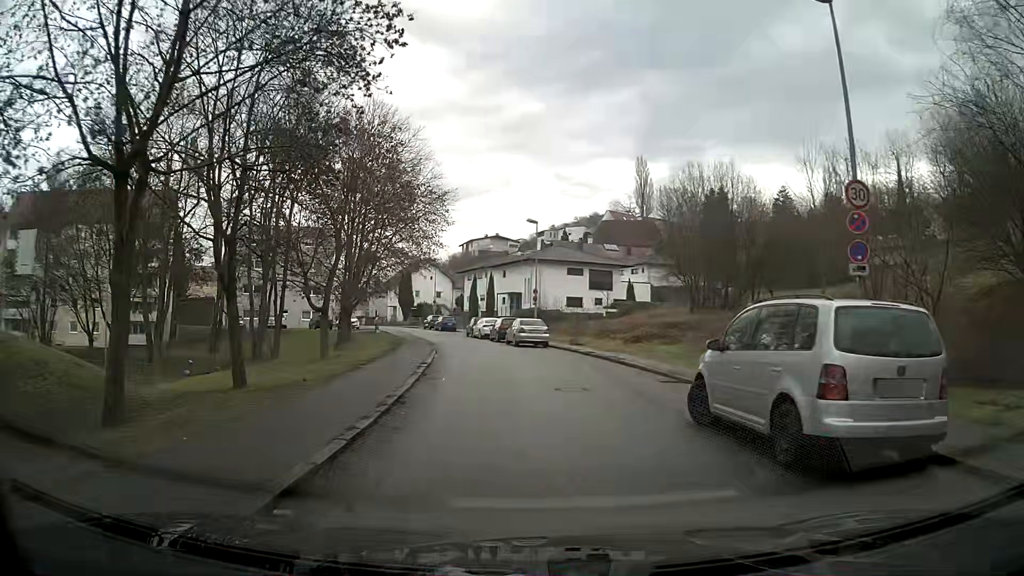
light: Day
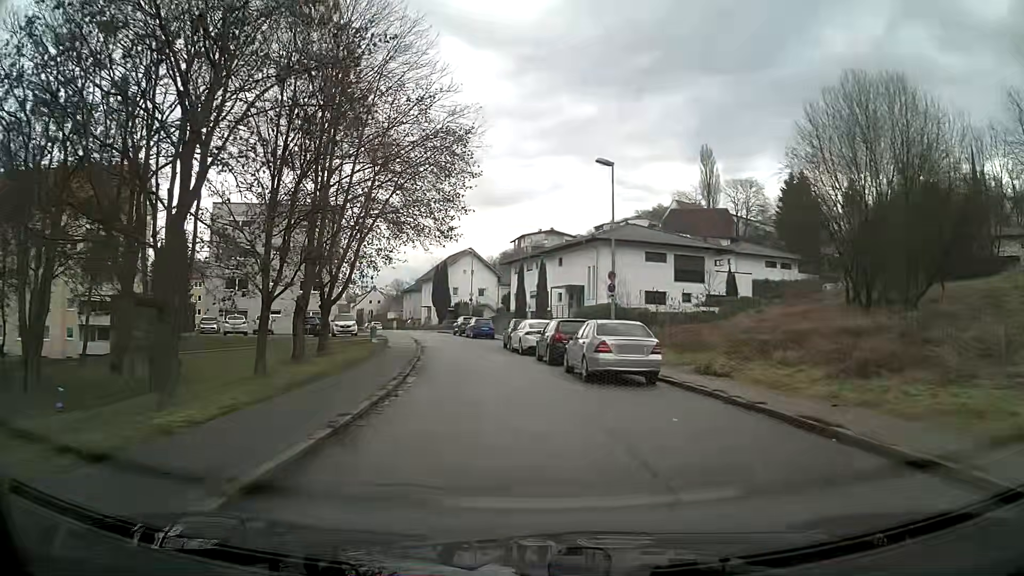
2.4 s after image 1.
(-0.9, +18.4) m; -6°
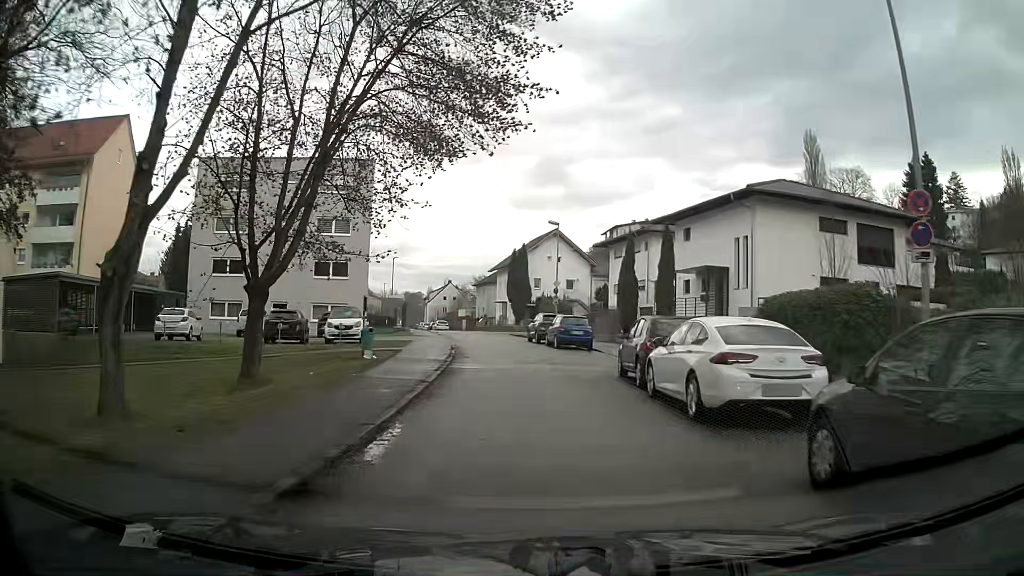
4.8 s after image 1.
(-1.3, +18.5) m; -7°
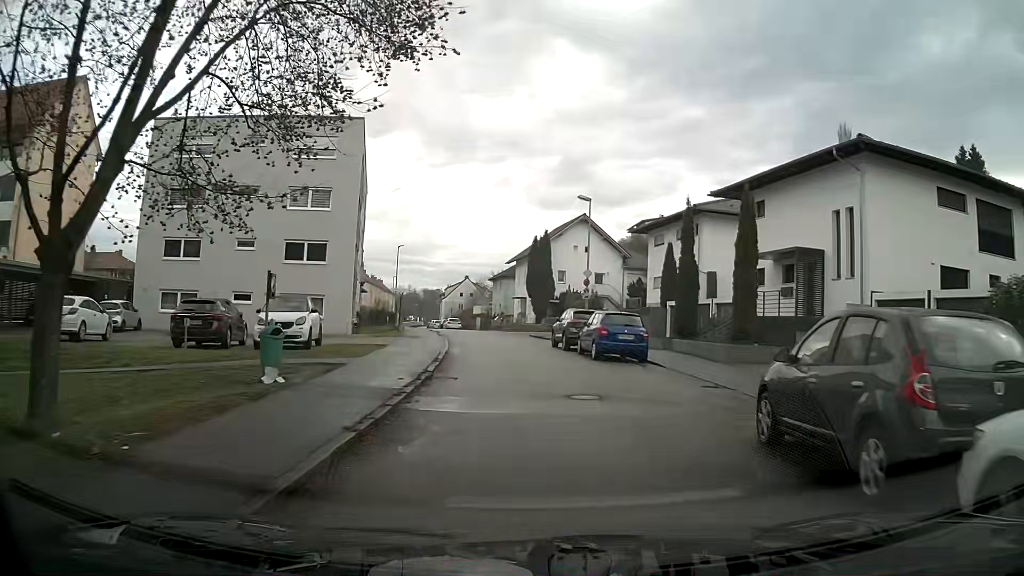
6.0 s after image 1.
(-0.2, +9.3) m; -2°
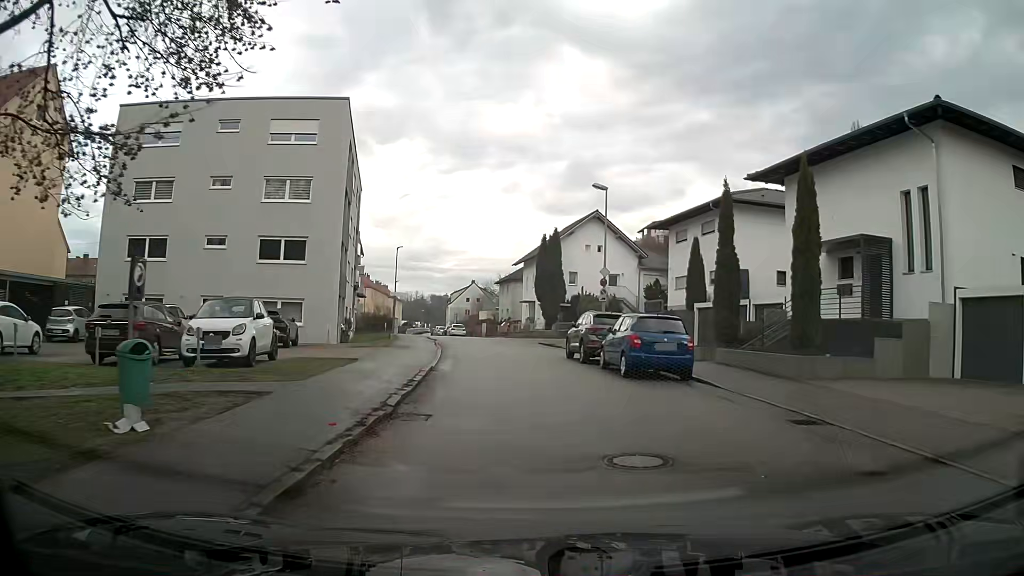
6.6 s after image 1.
(0.0, +4.7) m; 0°
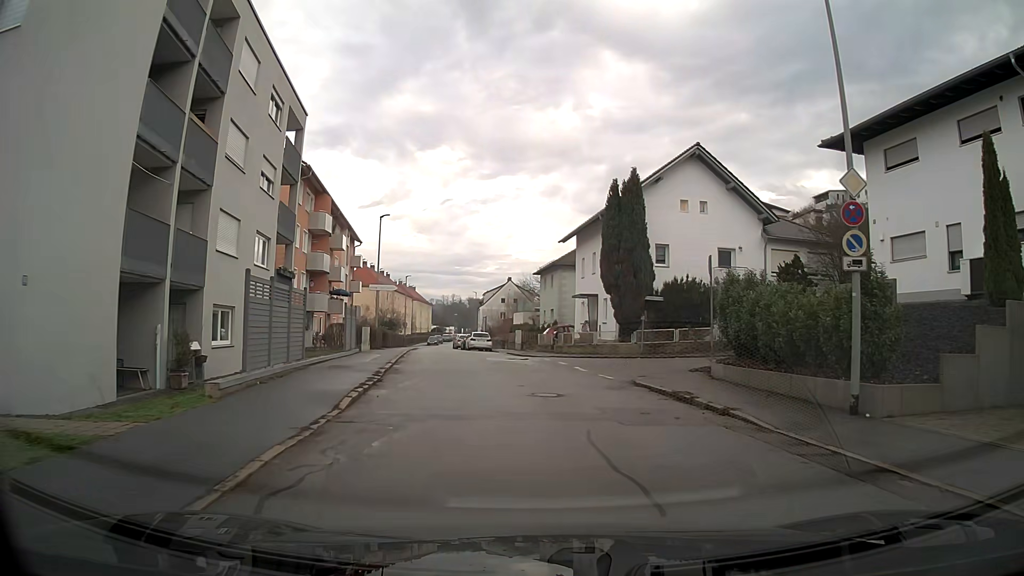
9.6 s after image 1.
(-0.8, +23.0) m; -2°
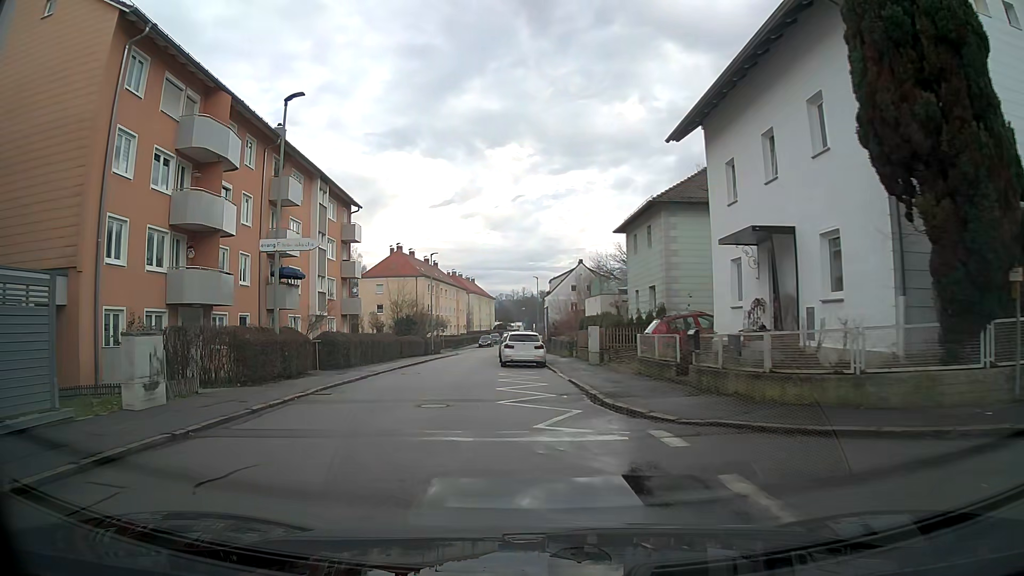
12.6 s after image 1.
(-1.0, +23.3) m; -9°
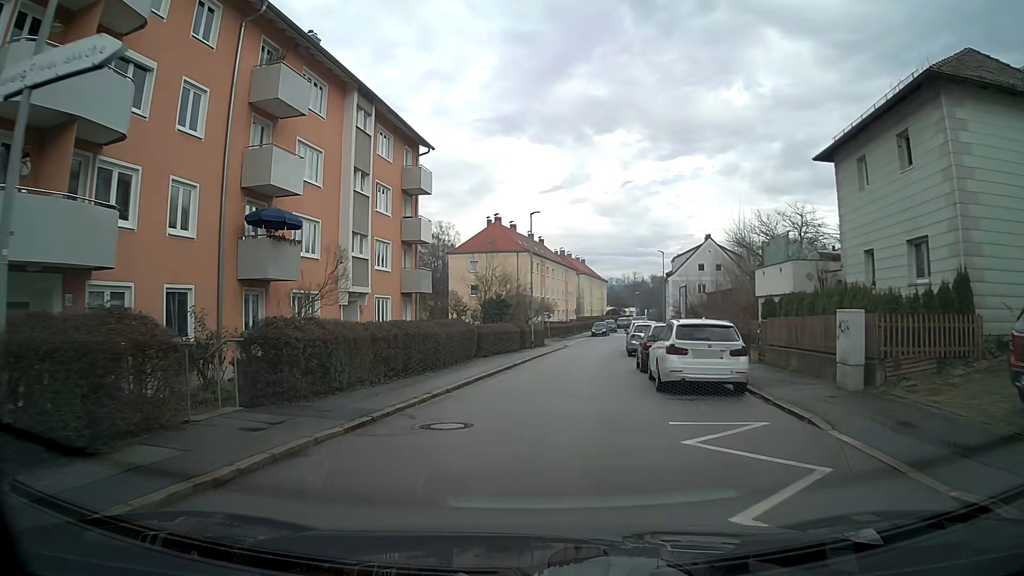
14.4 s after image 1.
(-1.1, +14.1) m; -7°
